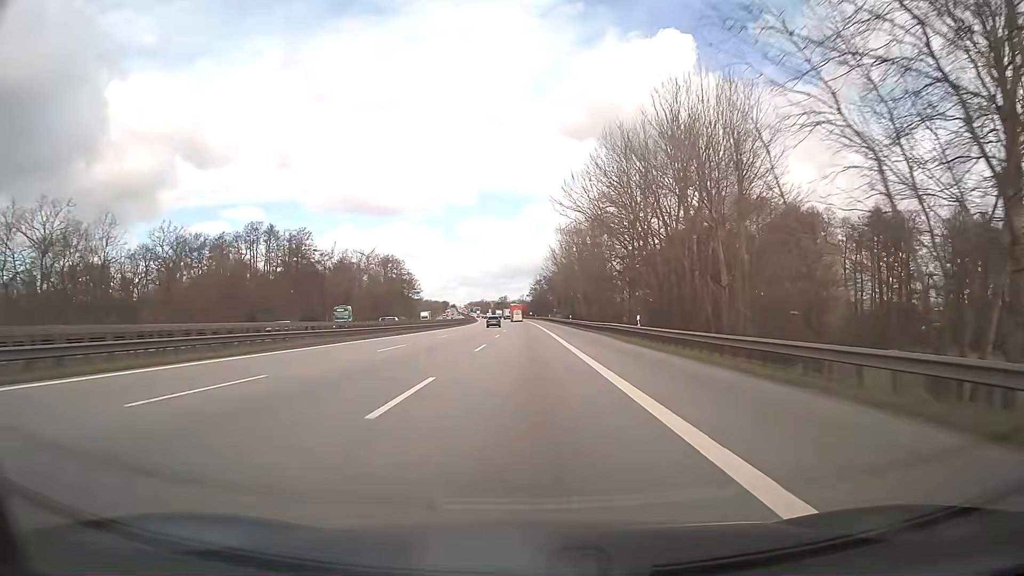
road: motorway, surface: asphalt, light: Day
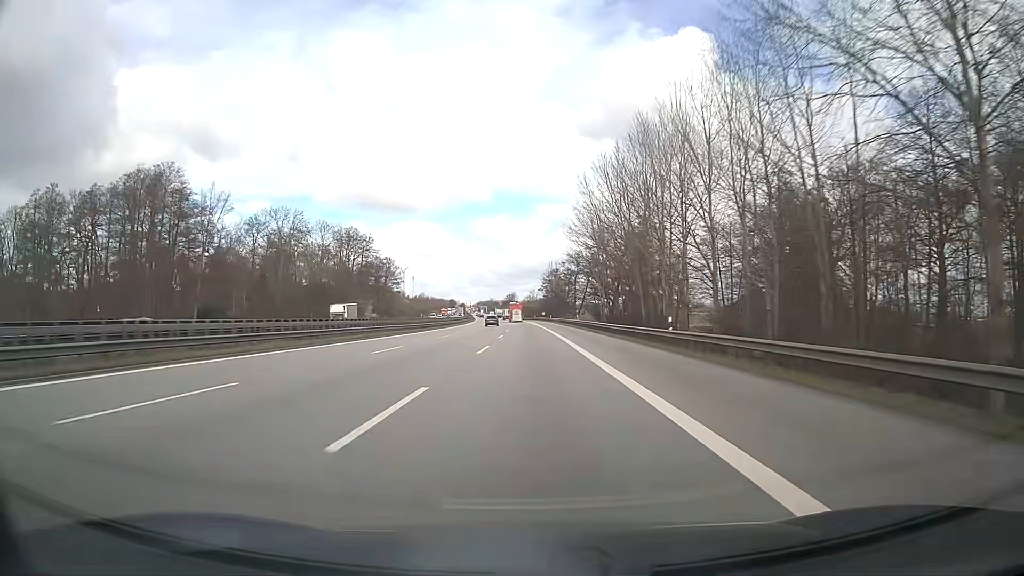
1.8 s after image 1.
(-0.5, +57.1) m; -1°
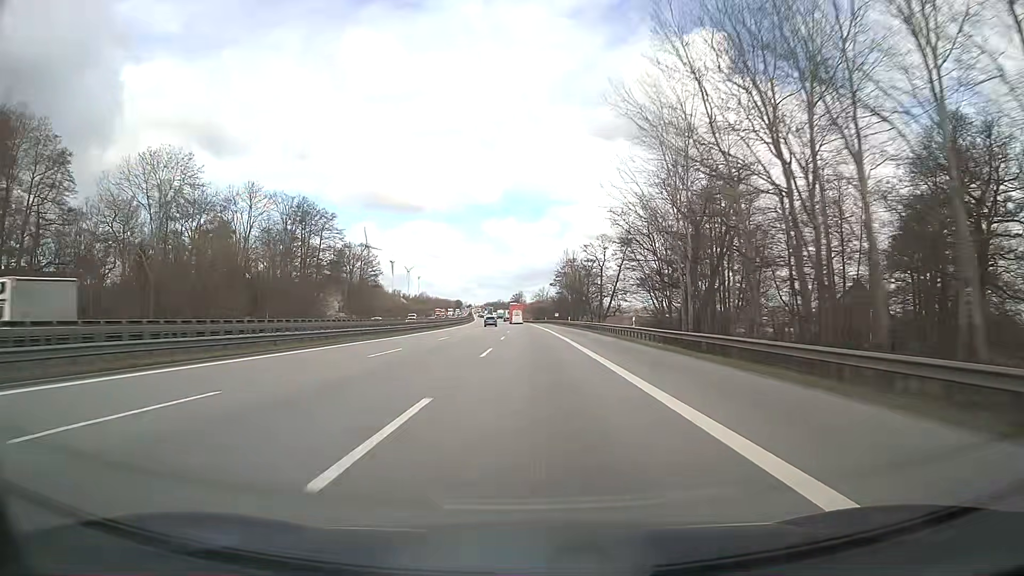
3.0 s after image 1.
(-0.3, +38.1) m; -1°
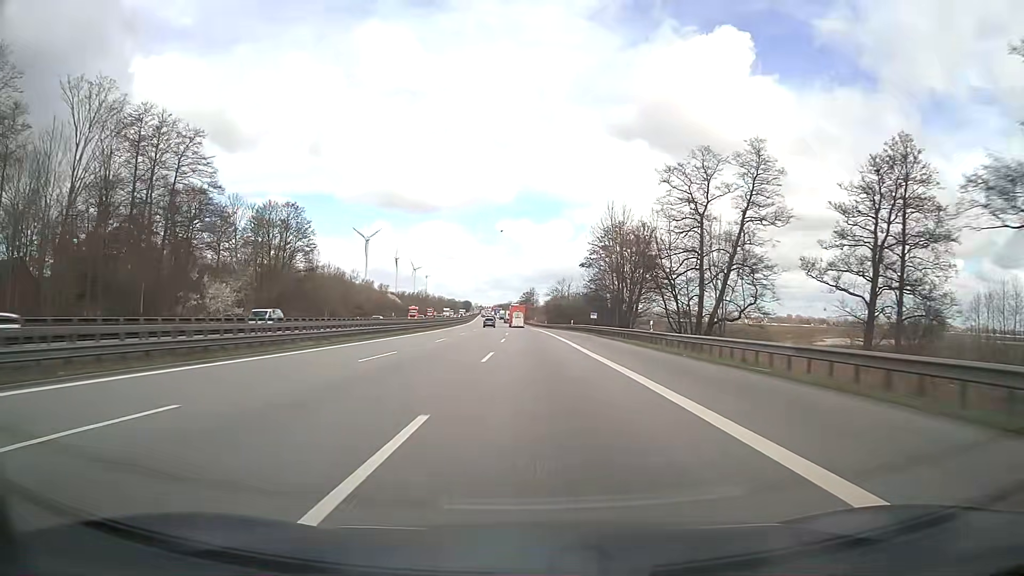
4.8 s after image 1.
(-0.6, +57.0) m; -1°
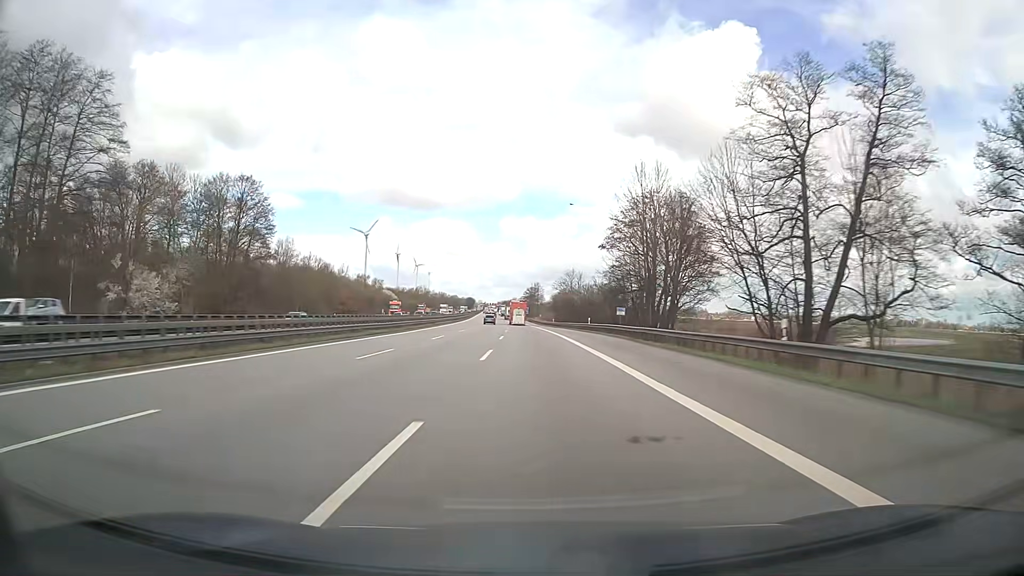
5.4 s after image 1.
(0.0, +19.0) m; 0°
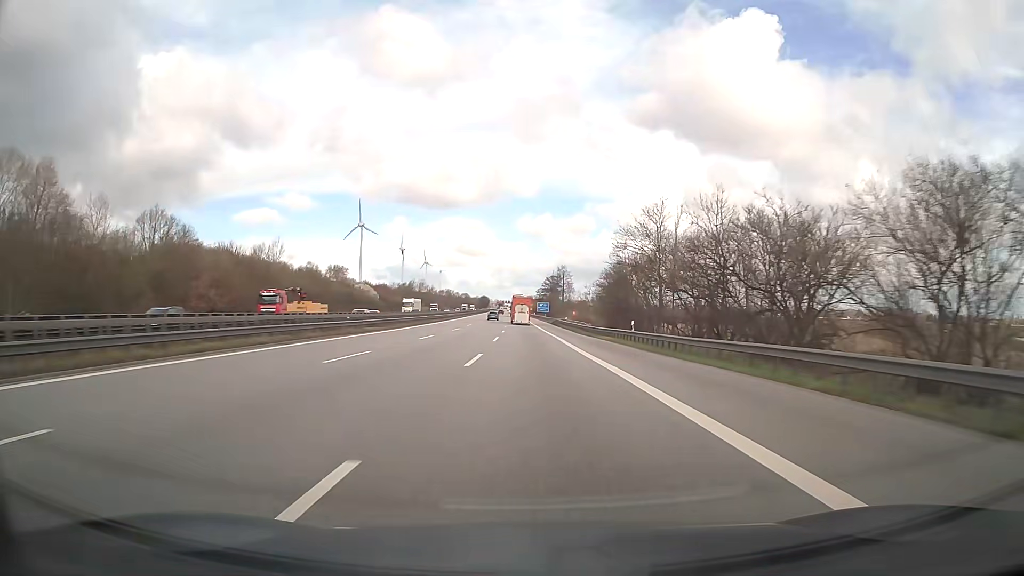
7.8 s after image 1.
(-1.0, +75.9) m; -1°
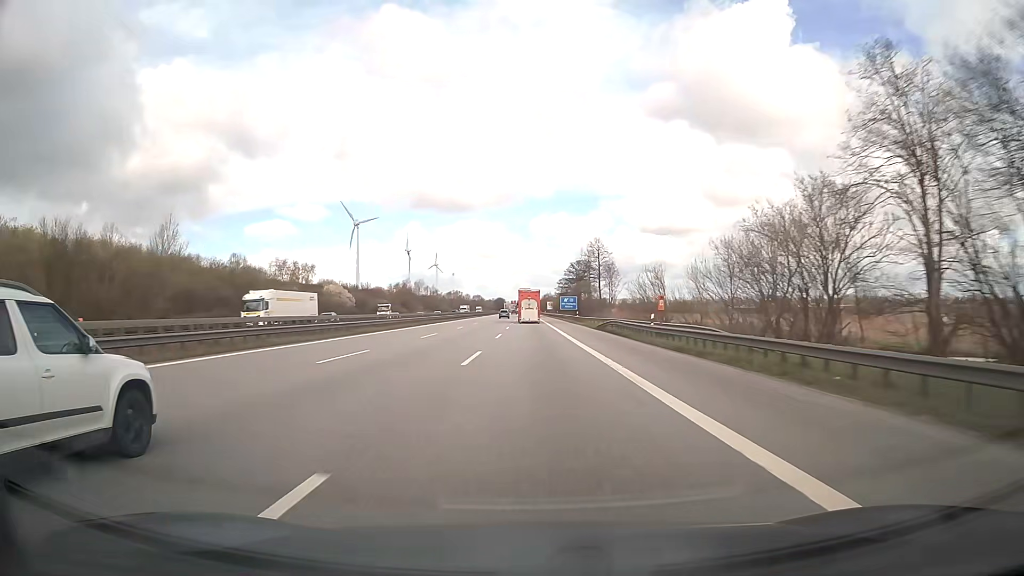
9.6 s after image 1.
(-0.4, +55.4) m; -1°
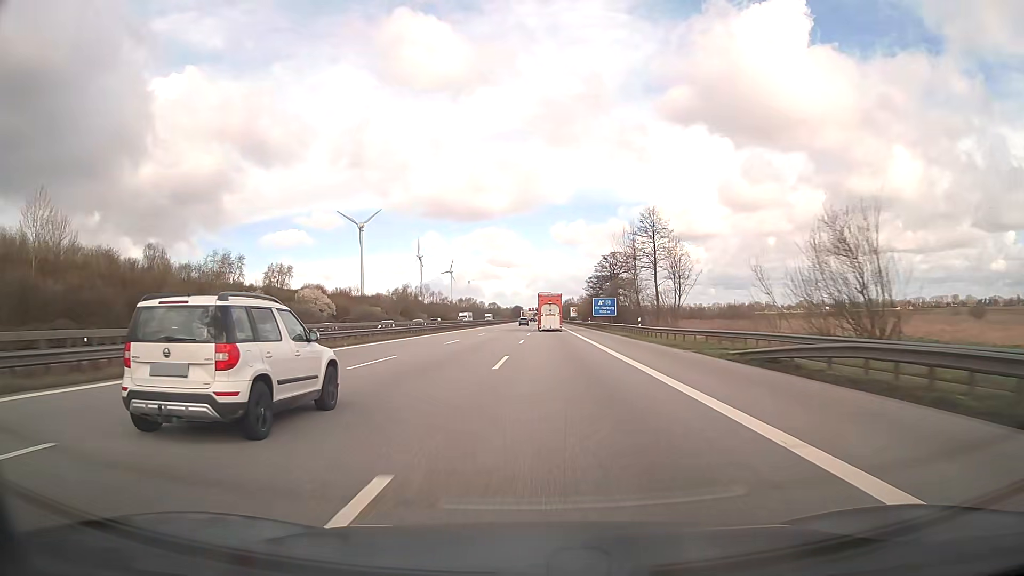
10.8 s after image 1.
(-0.6, +36.6) m; -2°
(0, +10) (0, +20) (0, +30) (0, +40) (0, +50) (0, +60) (0, +70) (-1, +80) (-1, +90) (-1, +100) m
